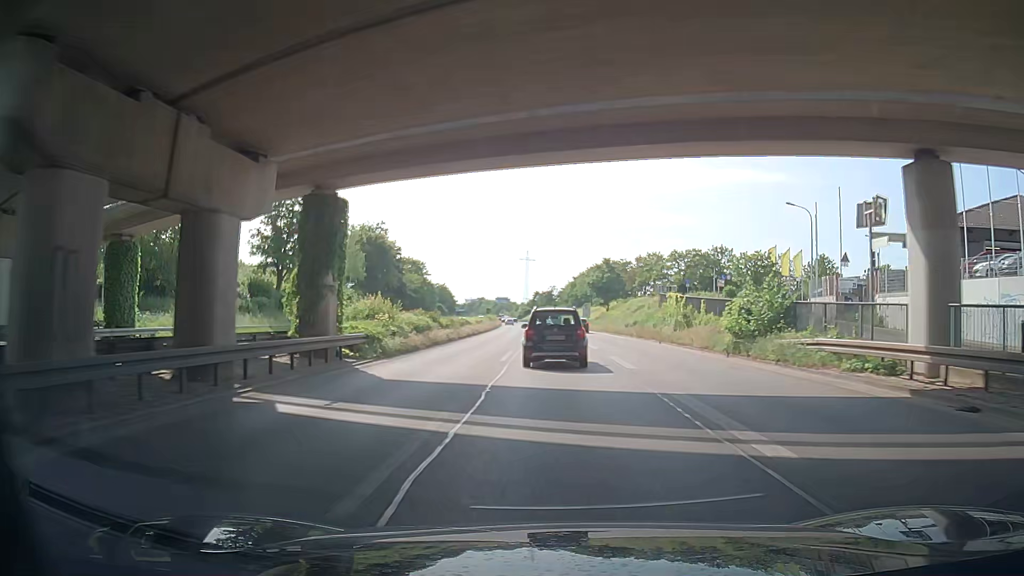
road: trunk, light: Day
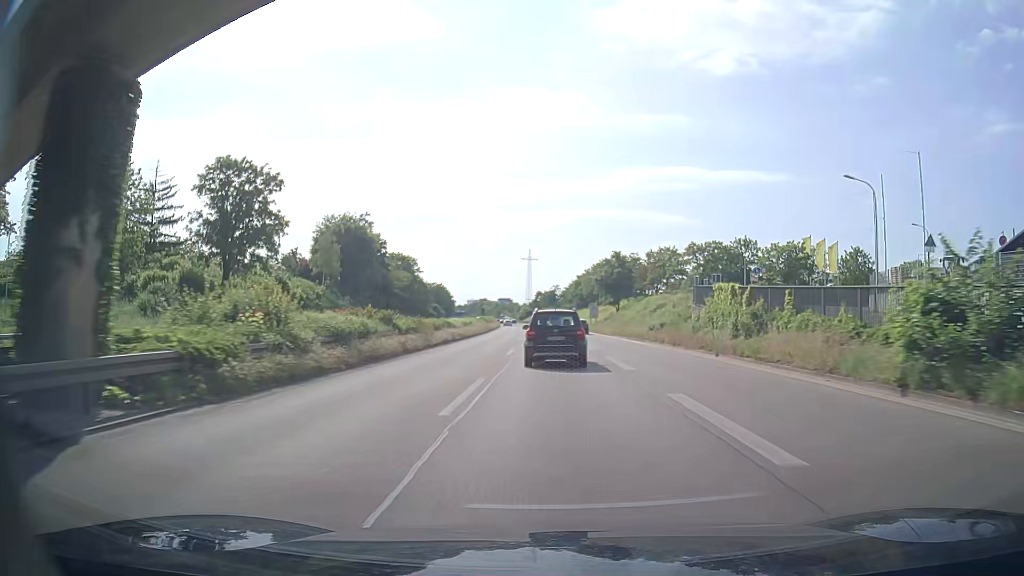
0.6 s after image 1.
(+0.3, +12.1) m; +1°
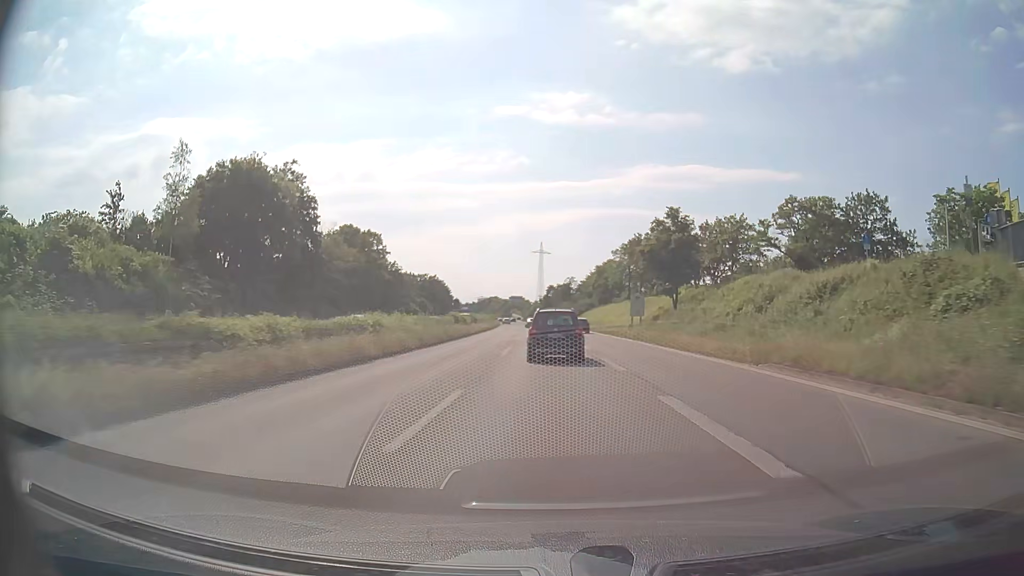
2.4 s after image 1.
(-1.0, +36.6) m; -3°
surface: asphalt
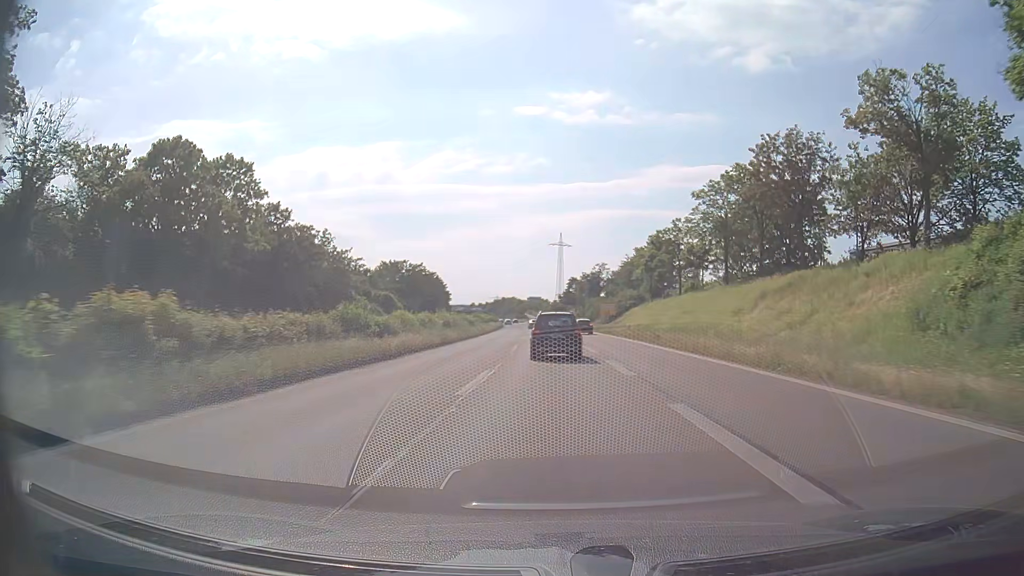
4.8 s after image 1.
(-0.7, +49.1) m; -1°
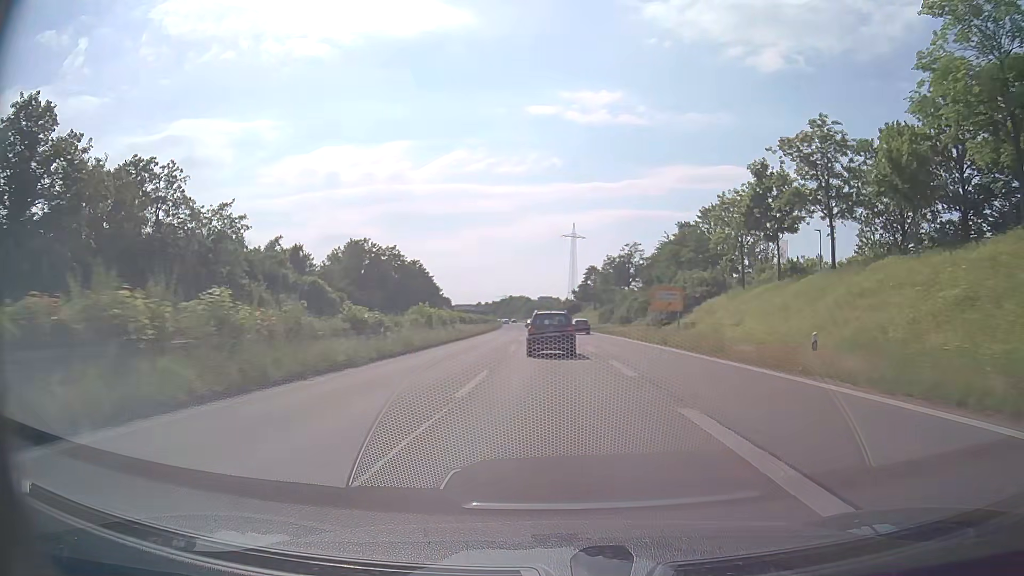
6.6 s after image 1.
(-0.4, +37.0) m; -1°
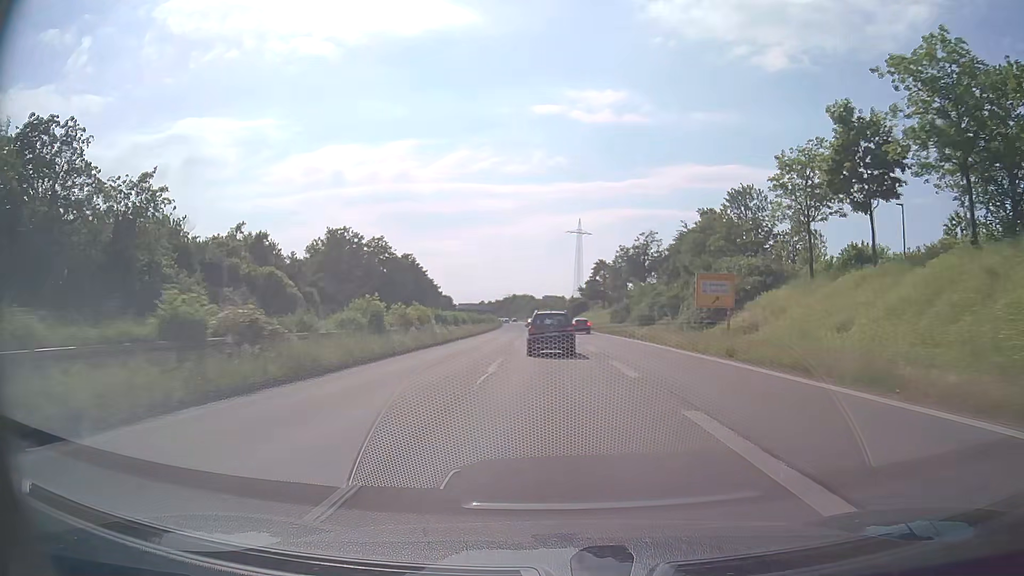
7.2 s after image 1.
(0.0, +12.3) m; 0°
